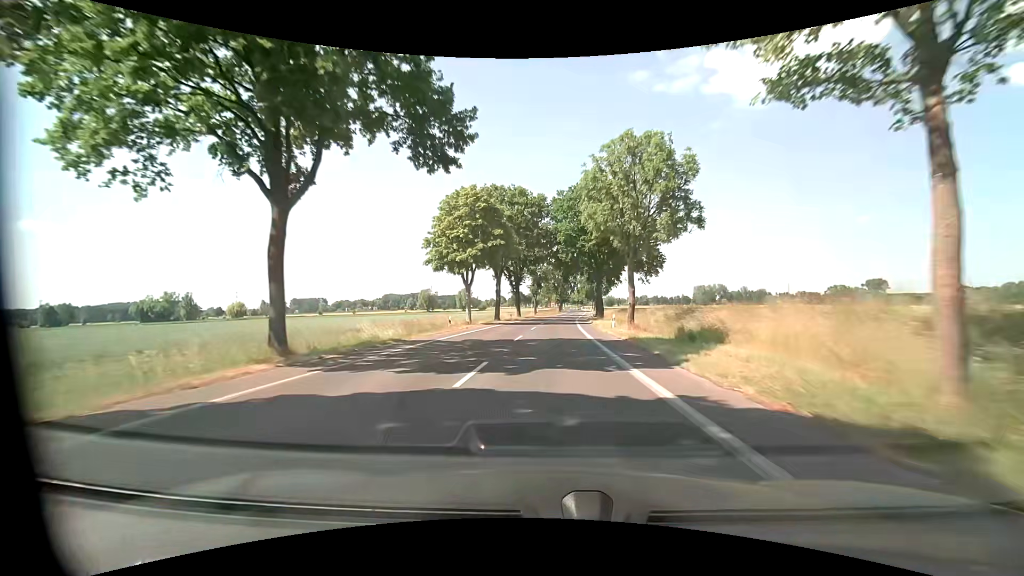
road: tertiary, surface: asphalt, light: Day
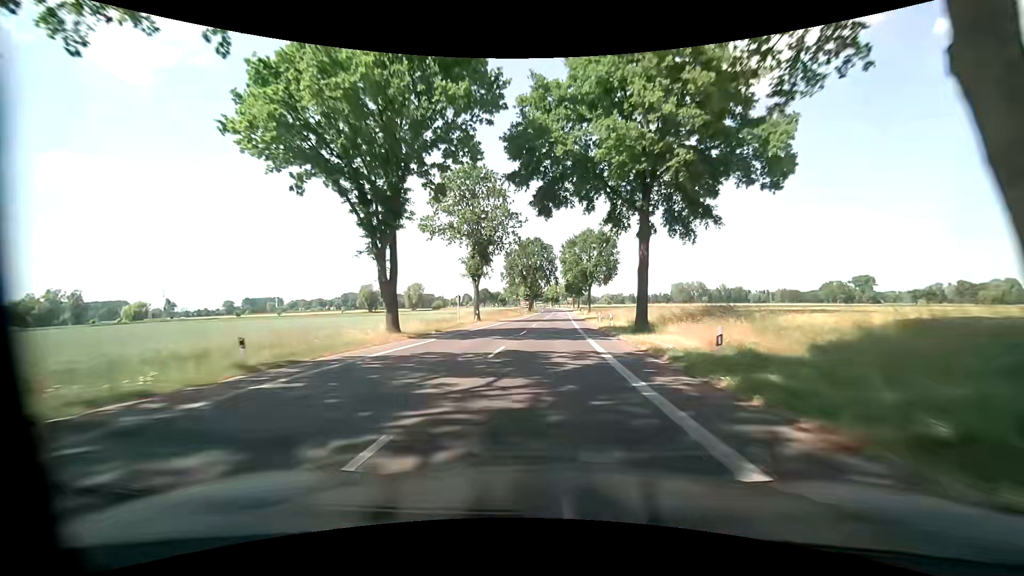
(+1.7, +58.6) m; +3°
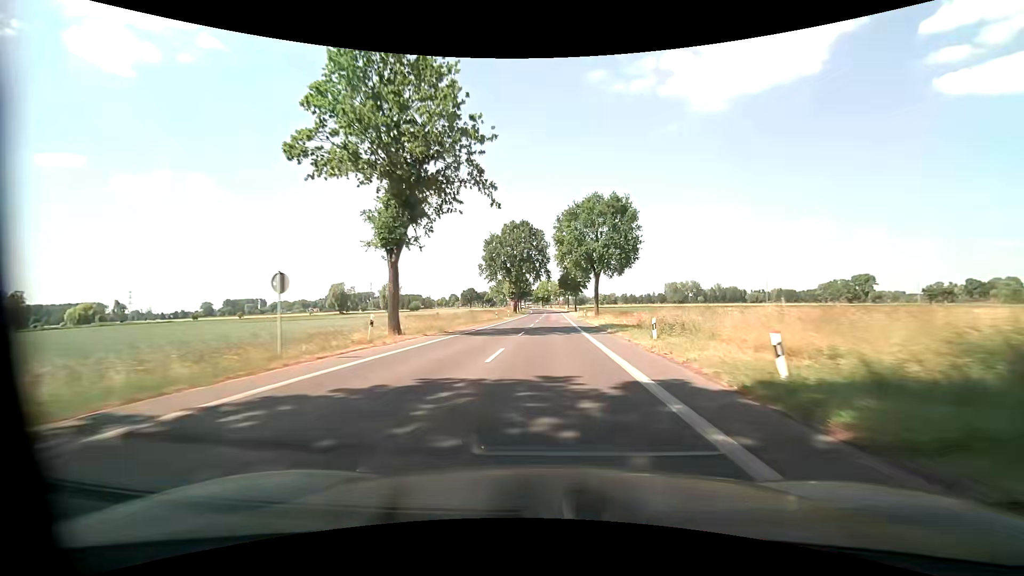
(+0.3, +26.1) m; +1°
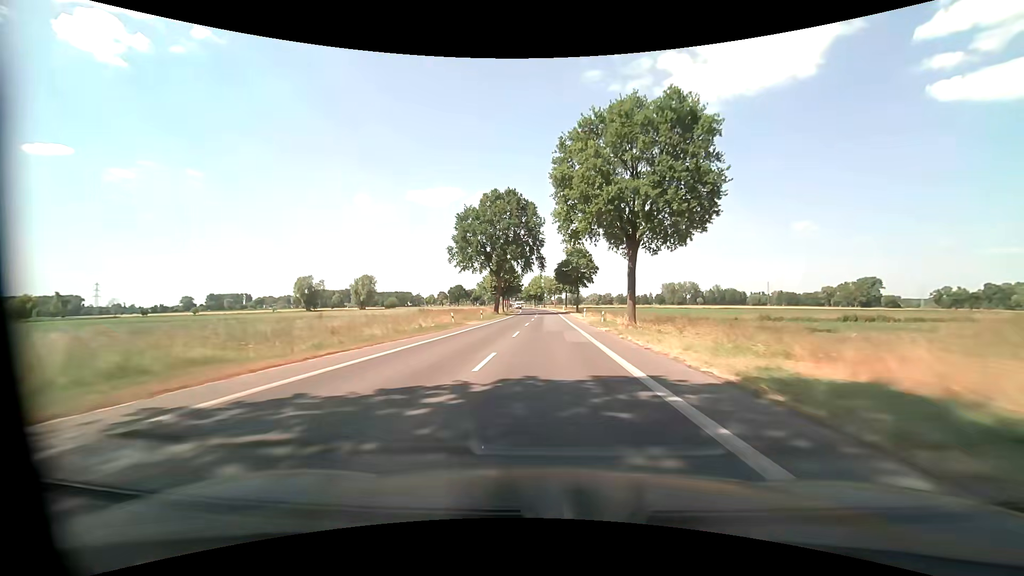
(+0.2, +27.5) m; +1°
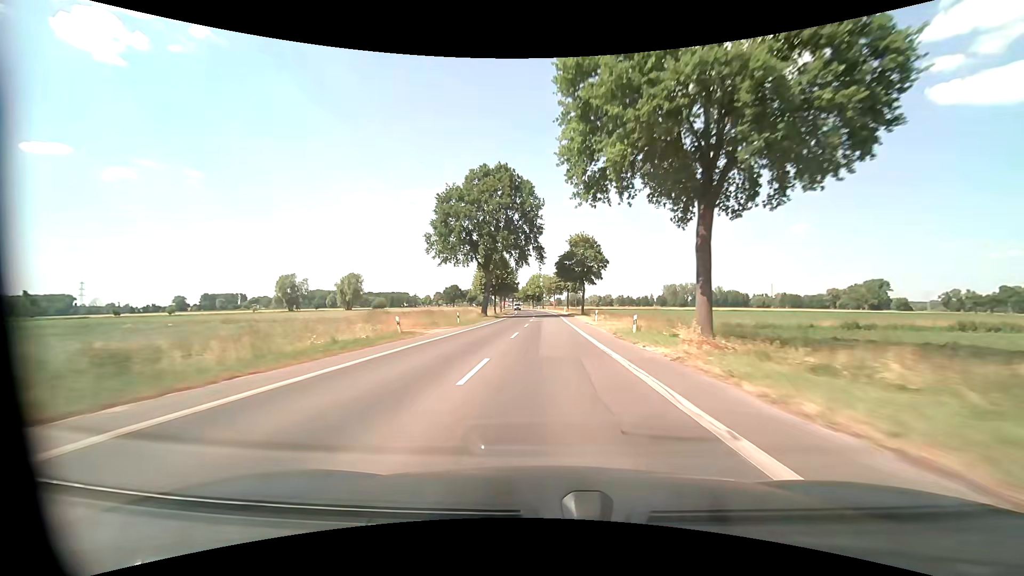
(0.0, +14.3) m; 0°
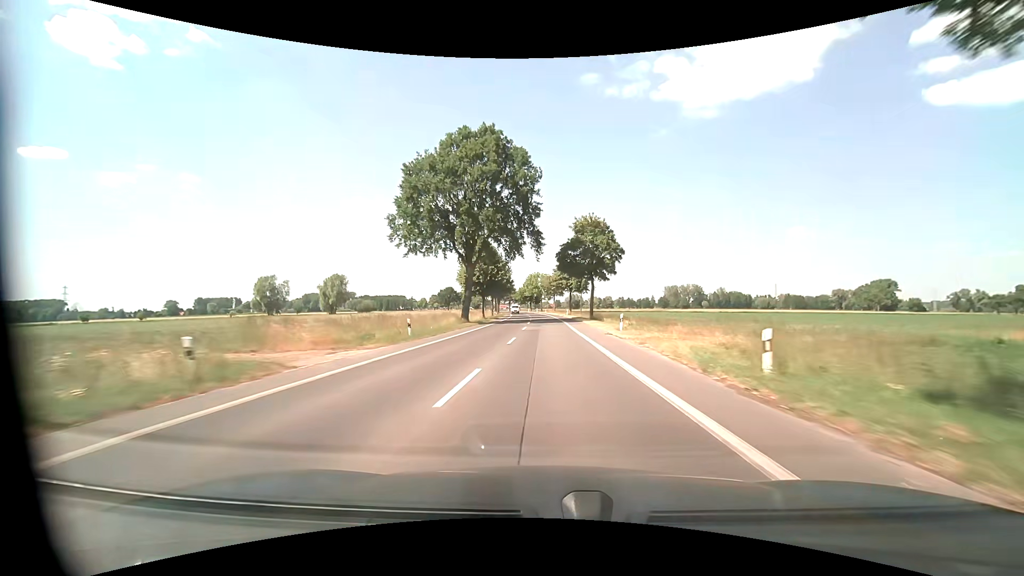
(0.0, +14.6) m; 0°
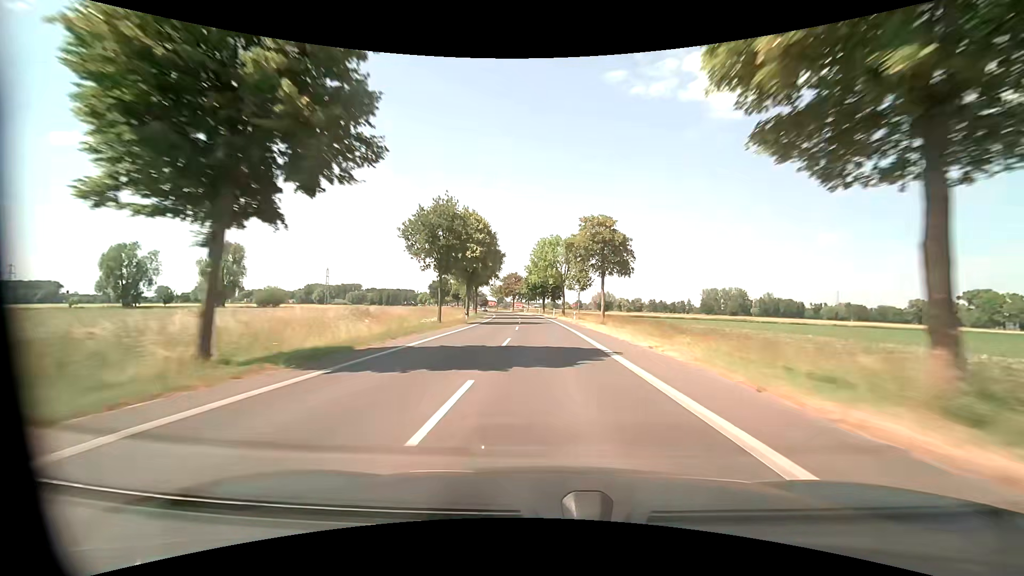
(-0.9, +77.0) m; -2°
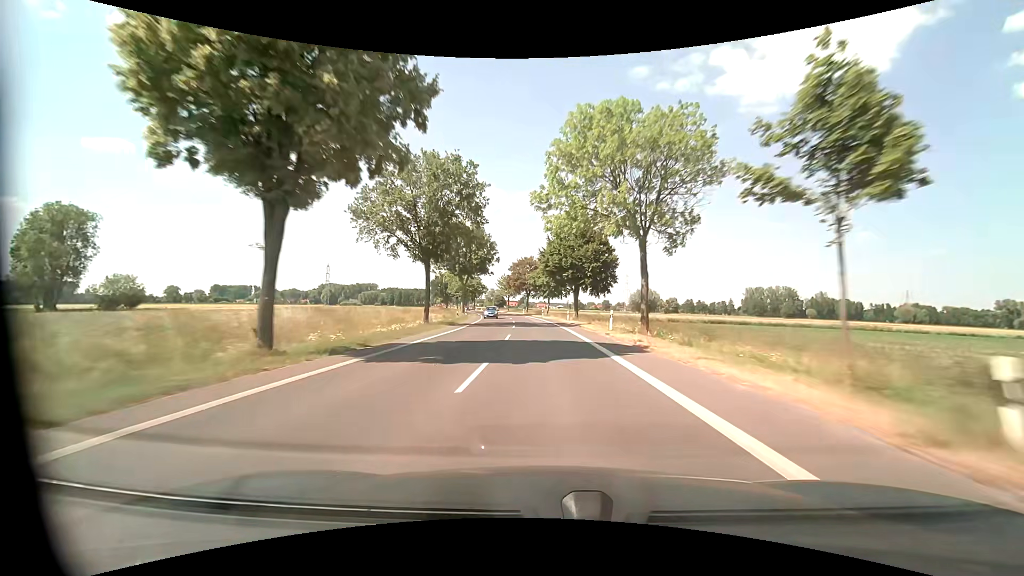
(-0.9, +48.0) m; -3°
(0, +10) (0, +20) (0, +30) (-1, +40) (-2, +50) (-2, +60) (-3, +70) (-5, +80) (-6, +90) (-8, +100) m
